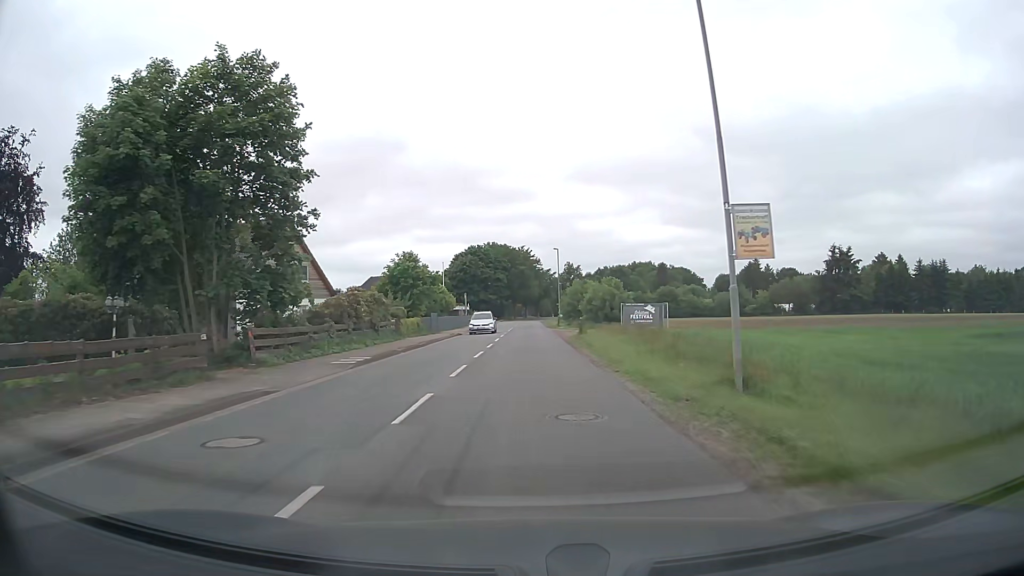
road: tertiary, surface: asphalt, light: Day
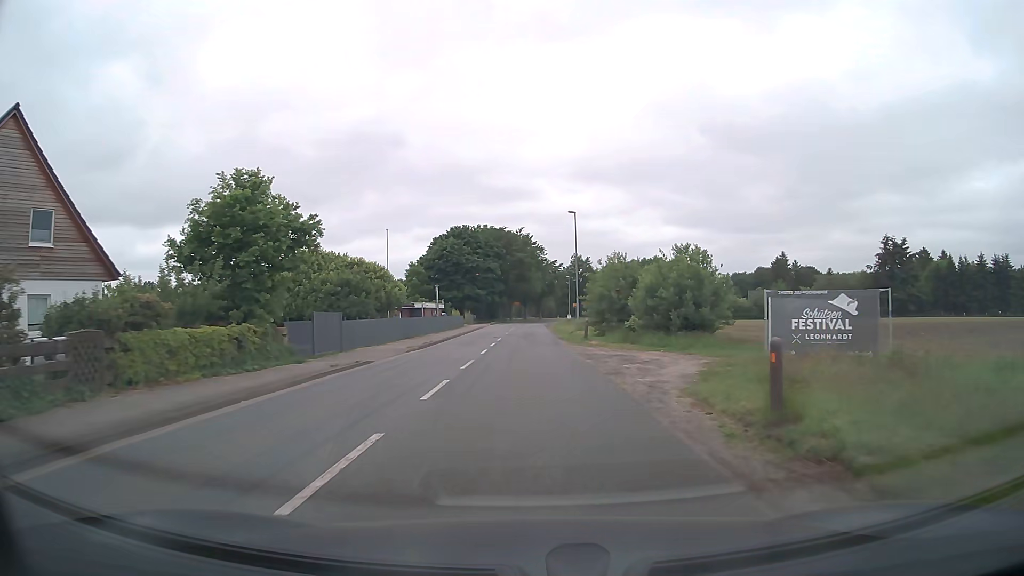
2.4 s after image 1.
(0.0, +28.7) m; 0°
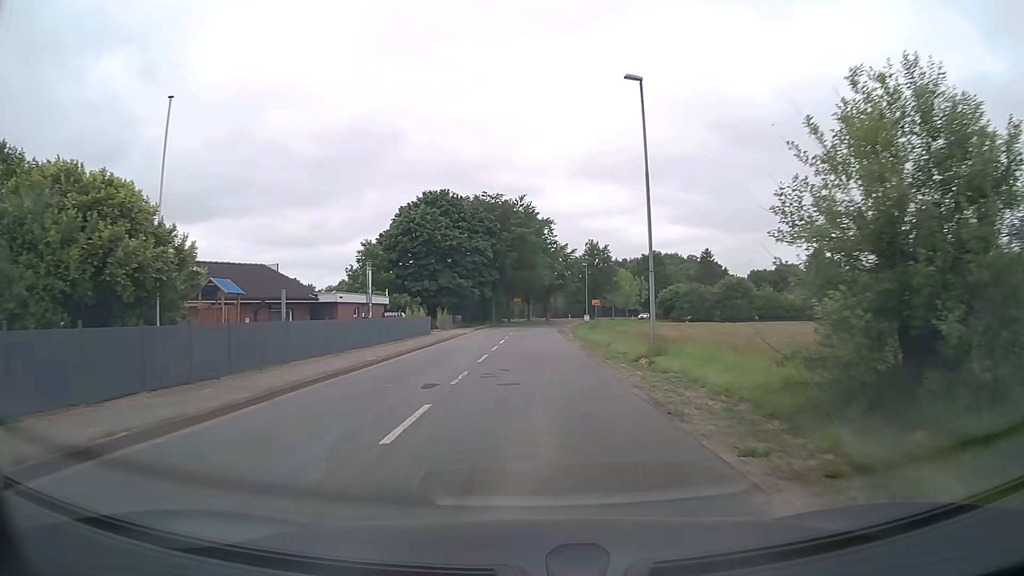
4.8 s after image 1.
(0.0, +28.4) m; 0°
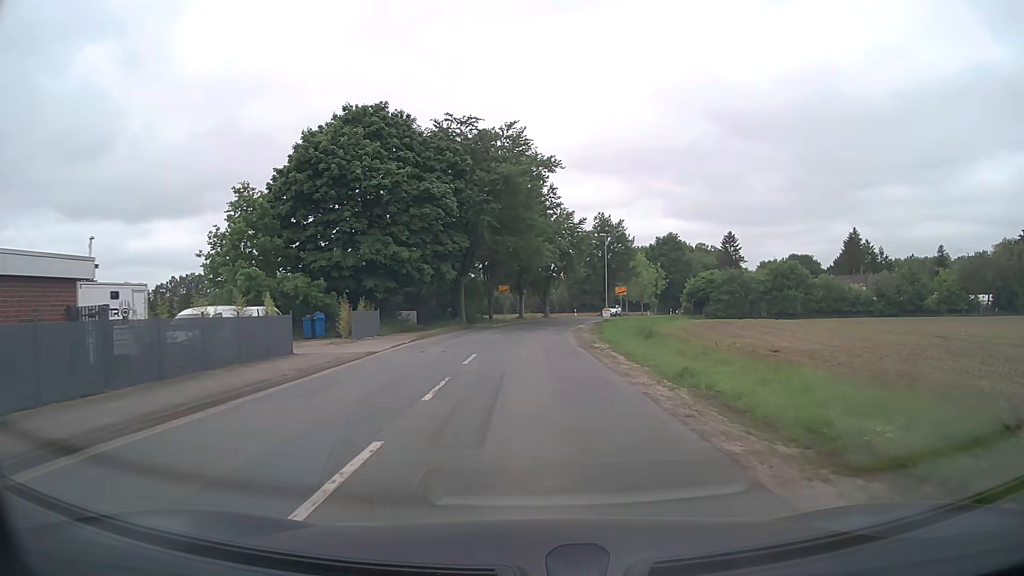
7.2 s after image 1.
(+0.1, +28.2) m; +1°
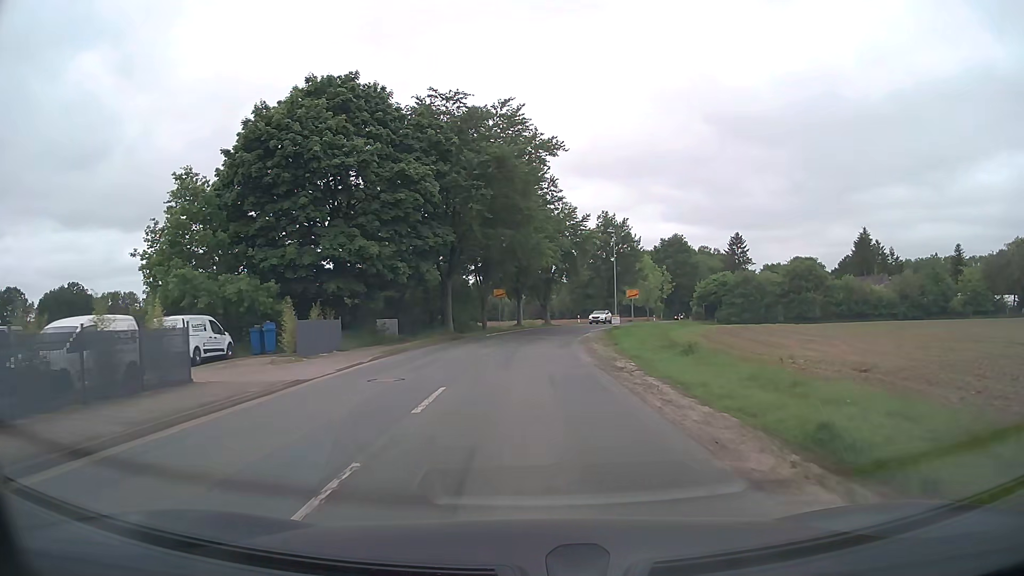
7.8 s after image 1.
(0.0, +6.8) m; 0°
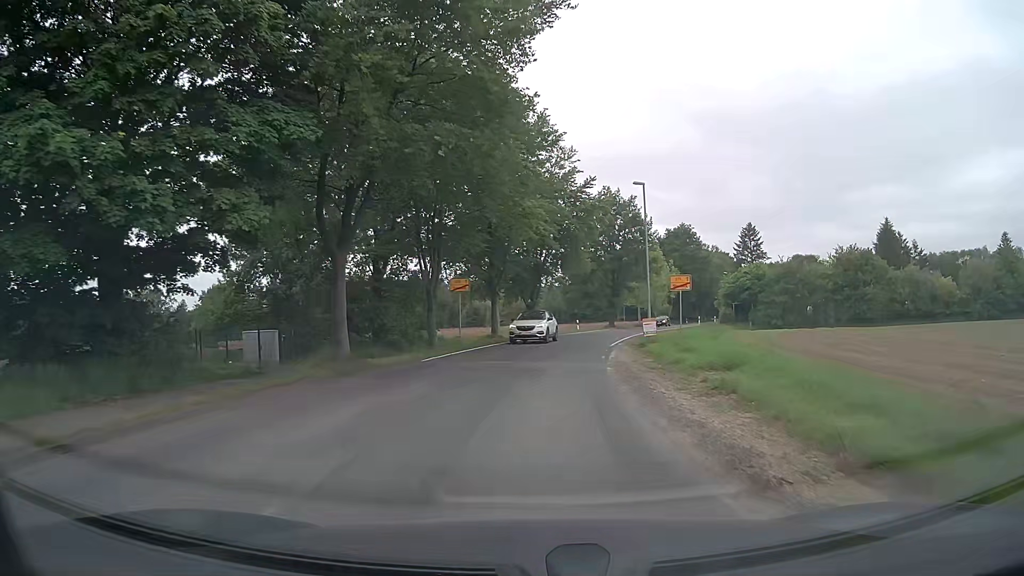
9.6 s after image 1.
(+0.1, +20.1) m; +1°
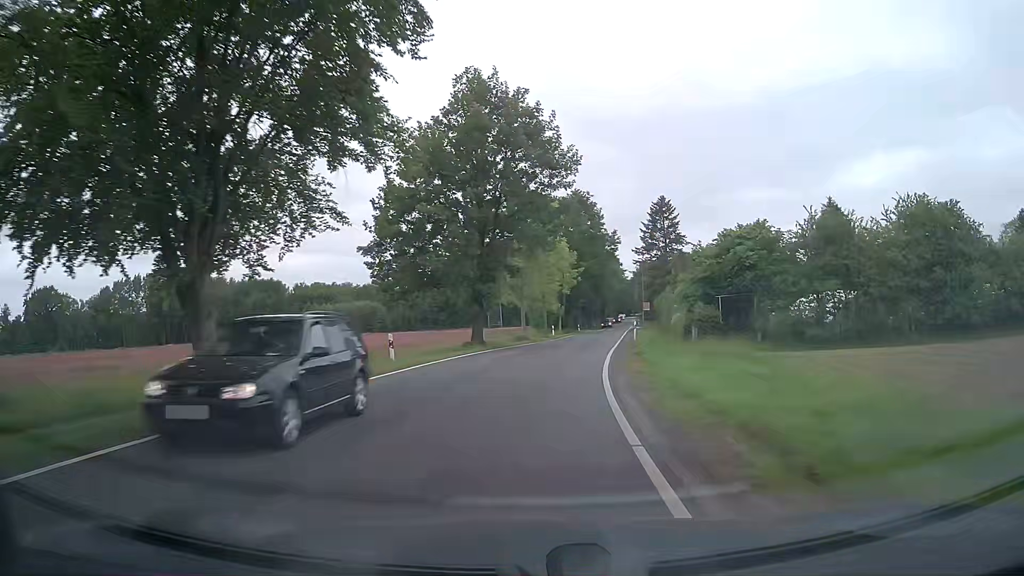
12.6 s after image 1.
(+3.6, +36.5) m; +12°
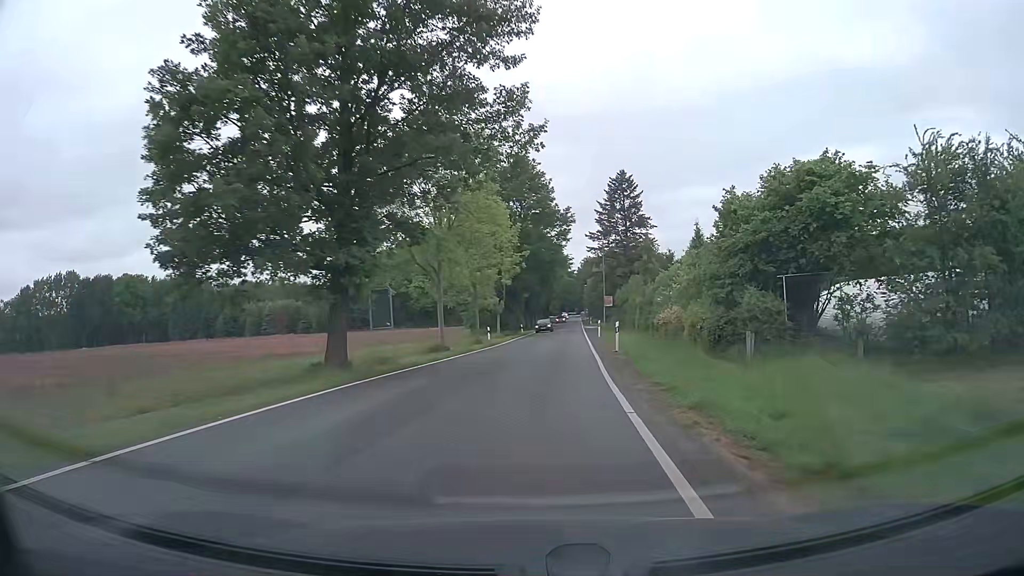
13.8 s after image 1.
(+0.7, +17.2) m; +4°
(0, +10) (+1, +20) (+2, +30) (+3, +40) (+3, +50) (+4, +60) (+5, +70) (+6, +80) (+7, +90) (+7, +100) m
